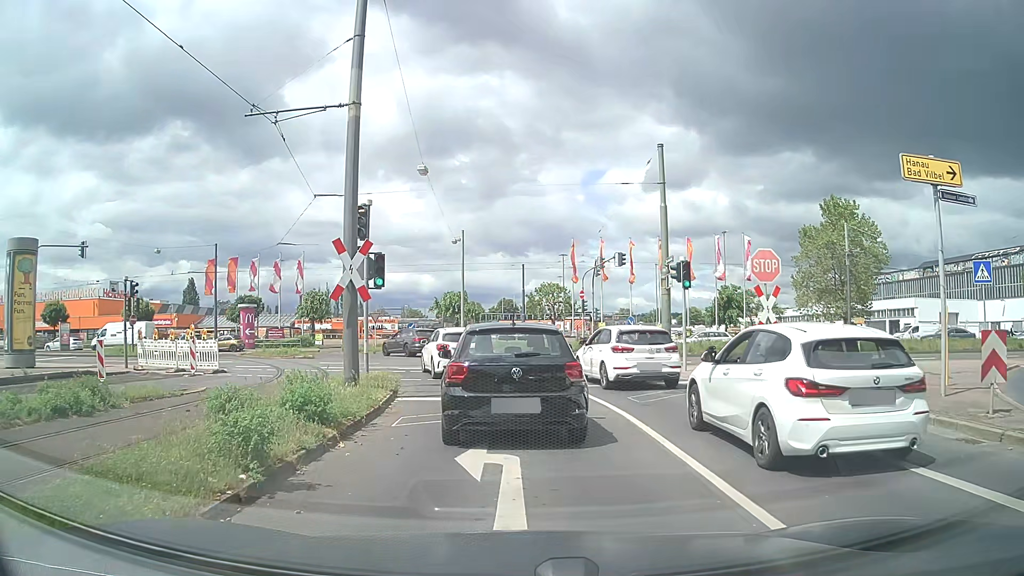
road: secondary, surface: asphalt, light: Day
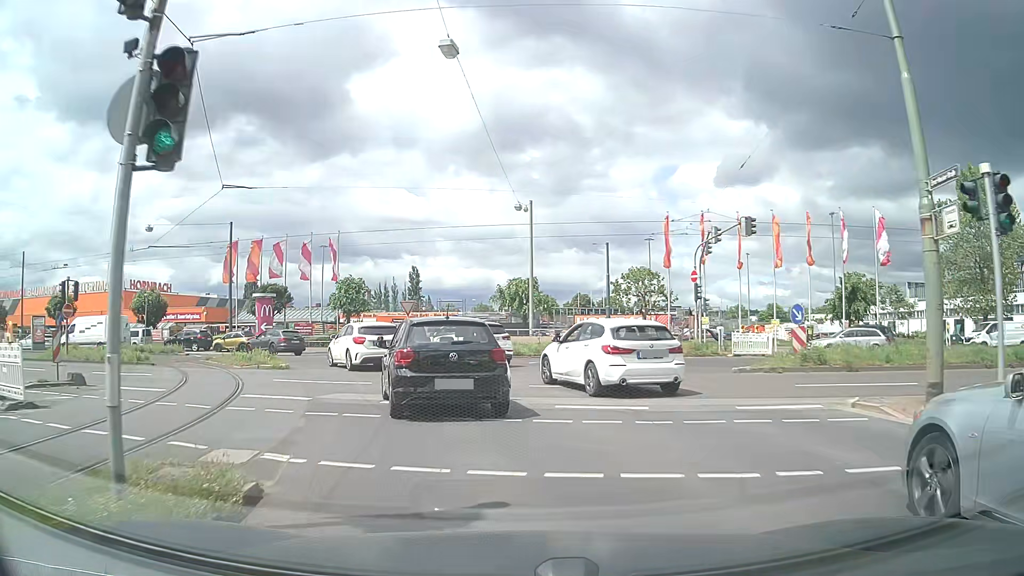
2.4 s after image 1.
(-0.4, +13.2) m; -7°
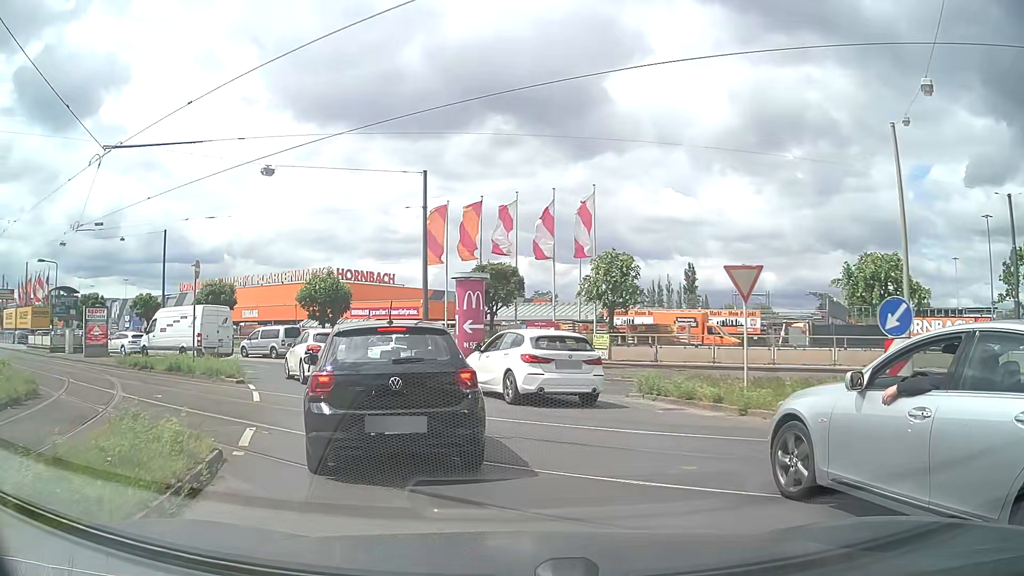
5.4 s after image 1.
(-3.5, +19.8) m; -23°
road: secondary_link
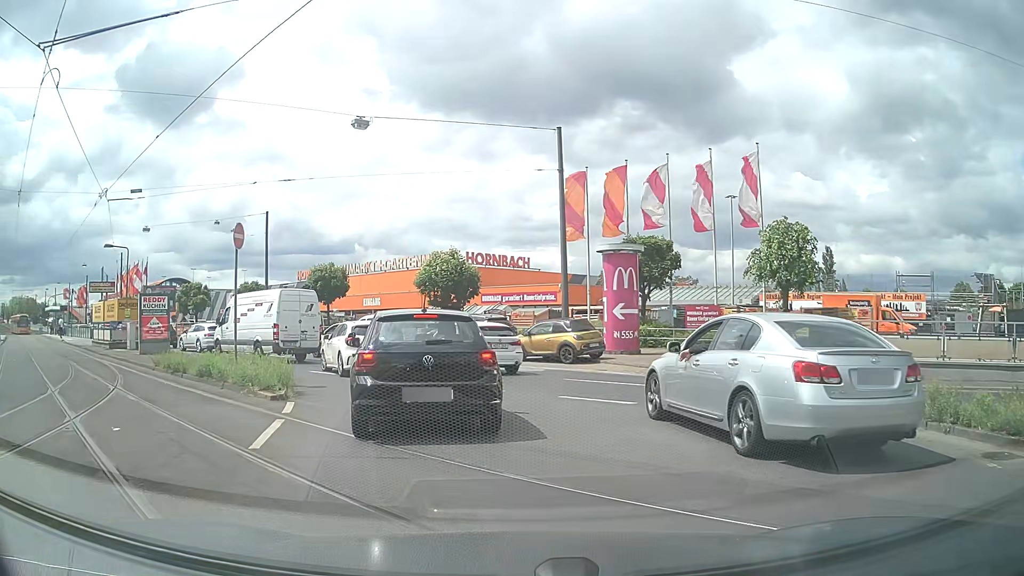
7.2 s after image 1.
(-0.5, +5.9) m; -12°
